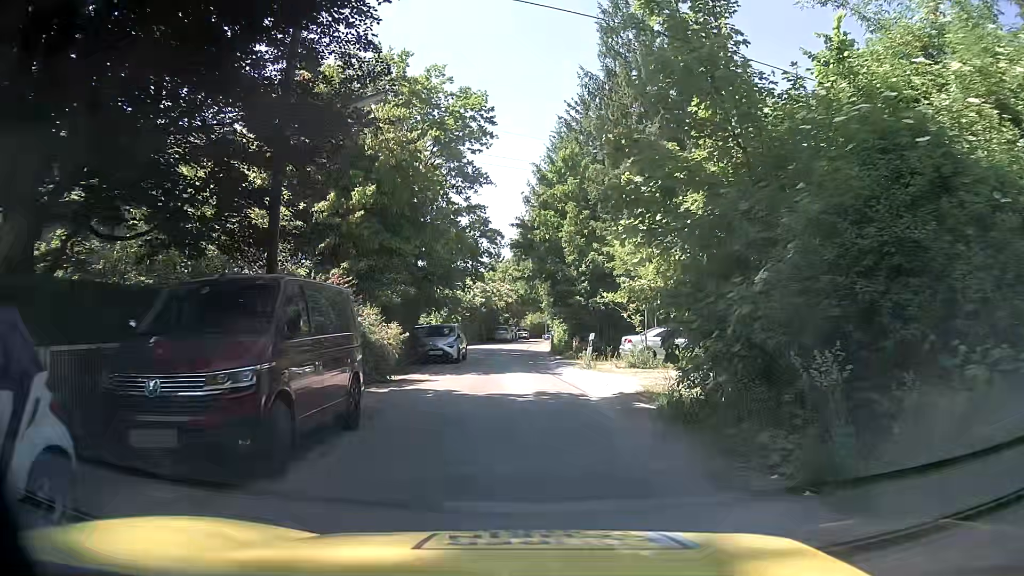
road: residential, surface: asphalt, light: Day
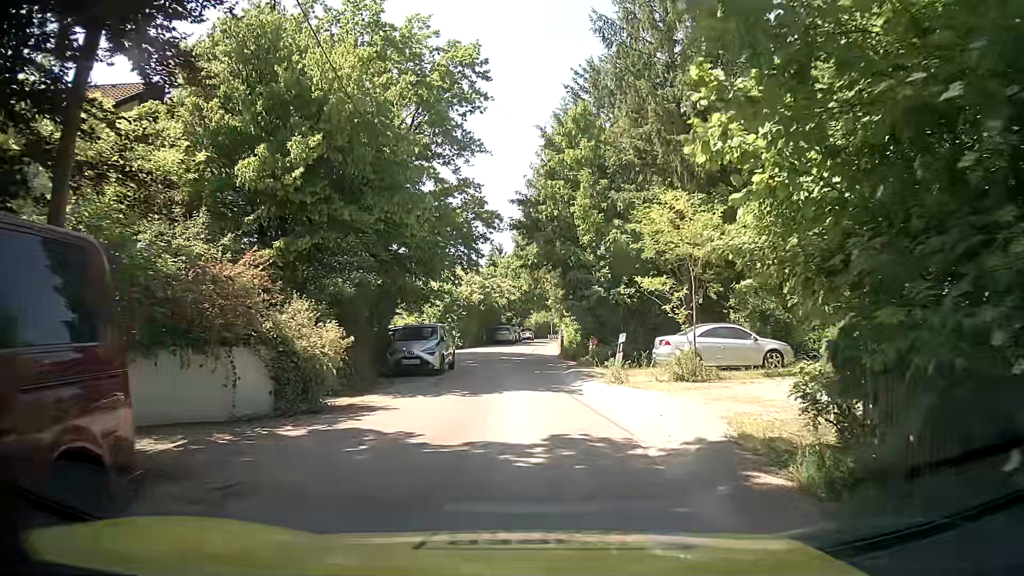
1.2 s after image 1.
(0.0, +6.2) m; 0°
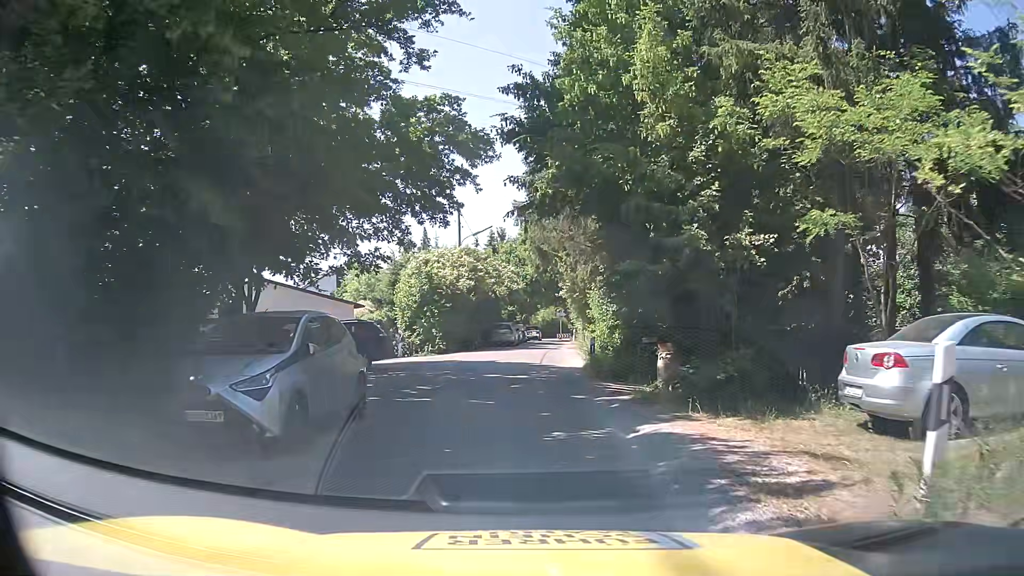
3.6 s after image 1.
(-0.1, +12.7) m; +1°
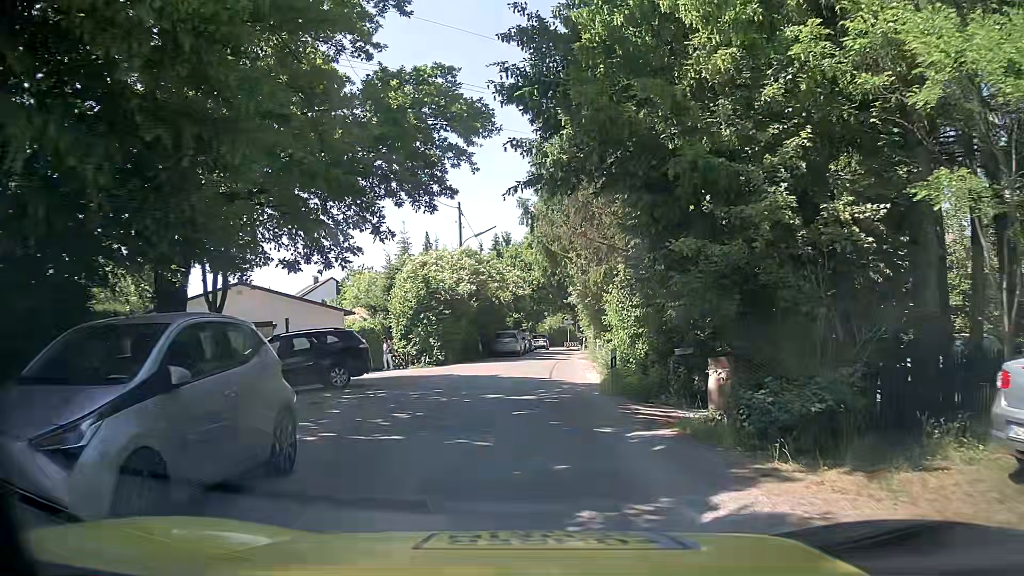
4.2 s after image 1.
(-0.1, +3.2) m; -3°
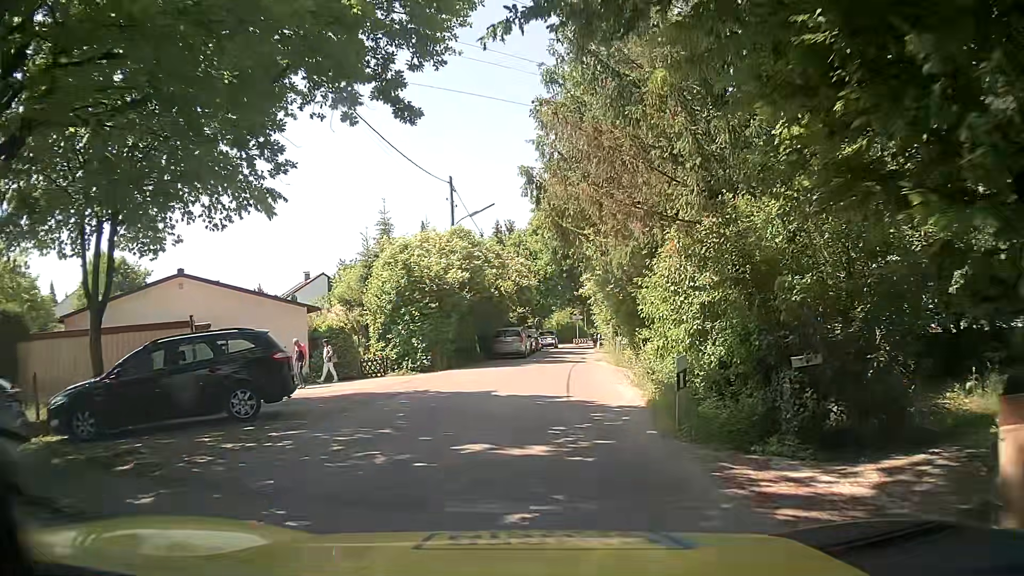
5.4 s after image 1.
(0.0, +6.3) m; -1°
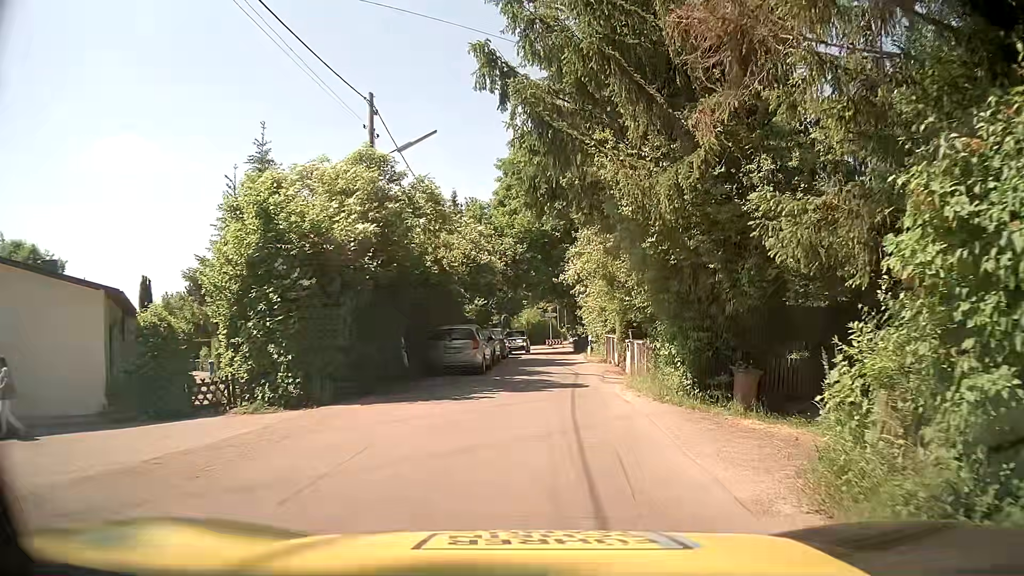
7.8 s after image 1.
(+0.3, +12.2) m; +3°
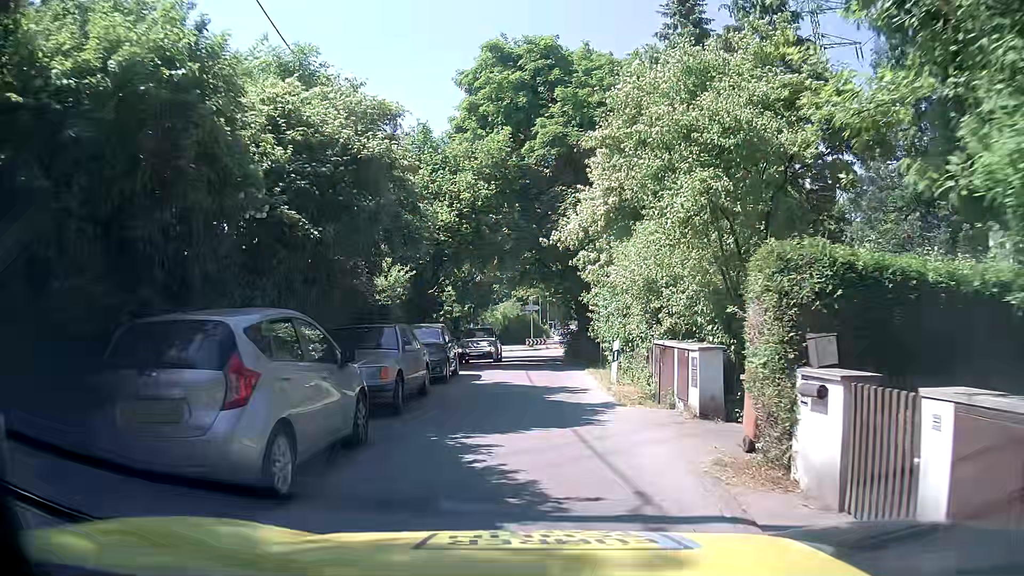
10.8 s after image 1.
(+0.3, +15.4) m; 0°
